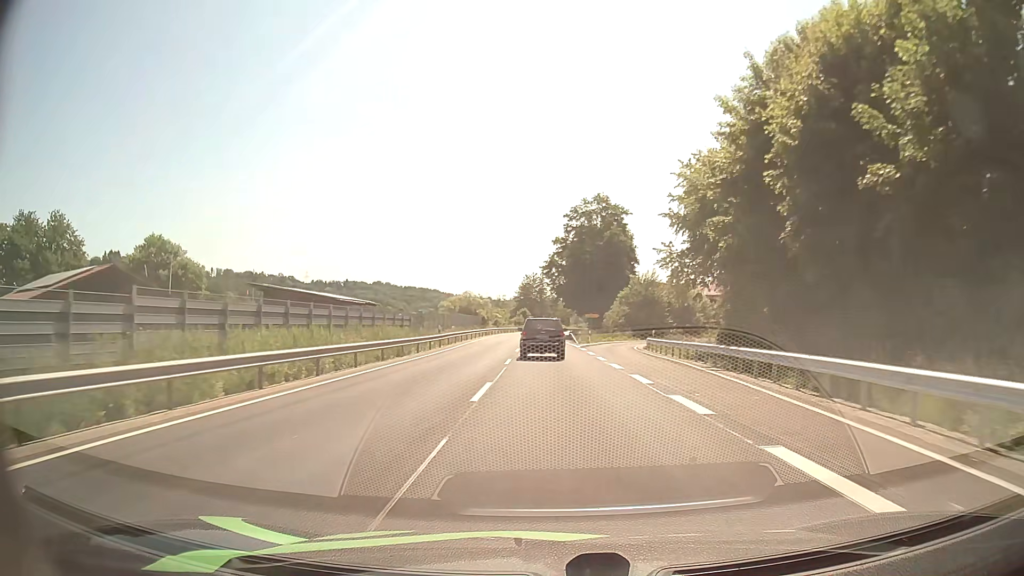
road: primary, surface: asphalt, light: Day
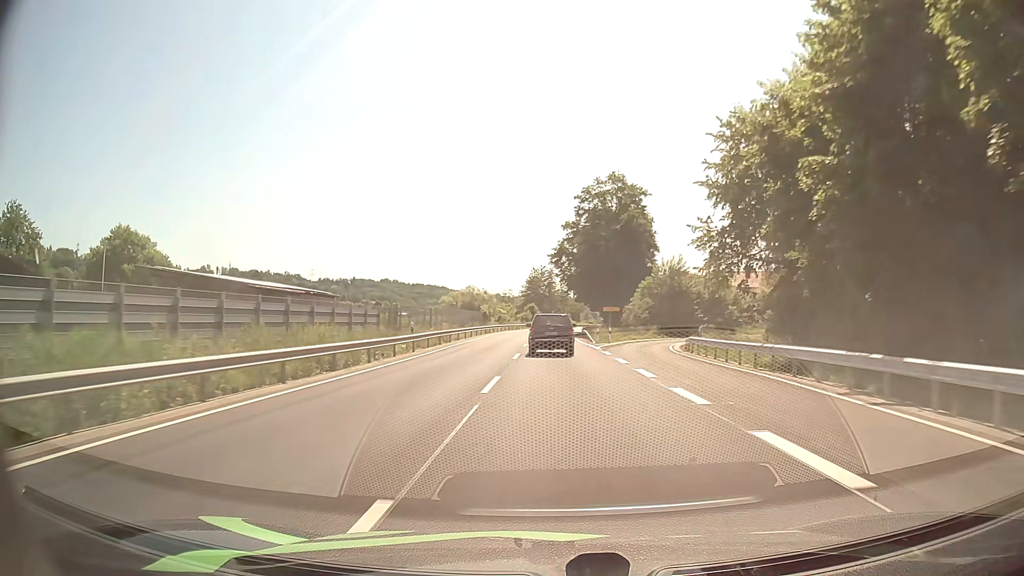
(-0.1, +11.1) m; -1°
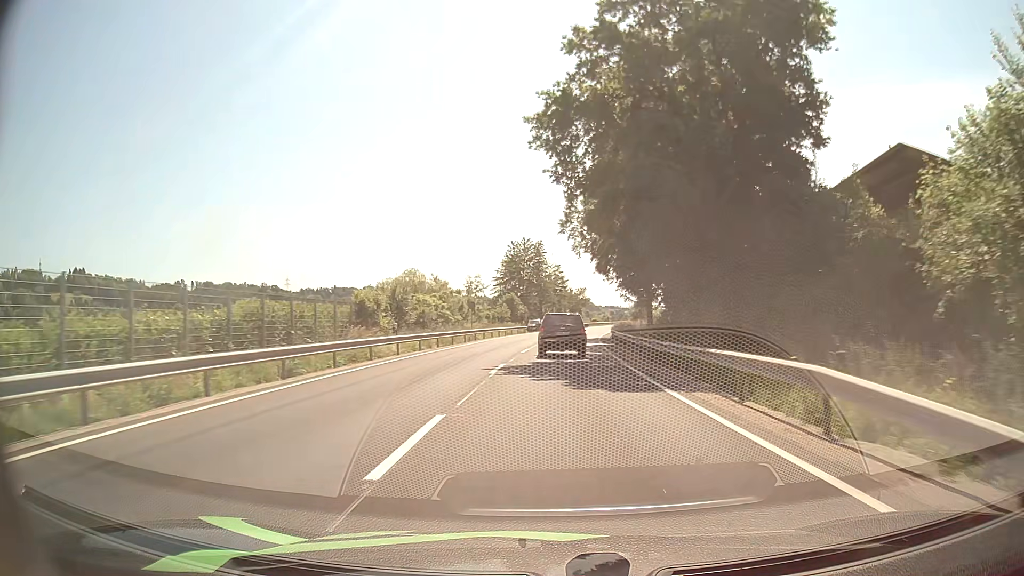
(+0.6, +55.4) m; +1°
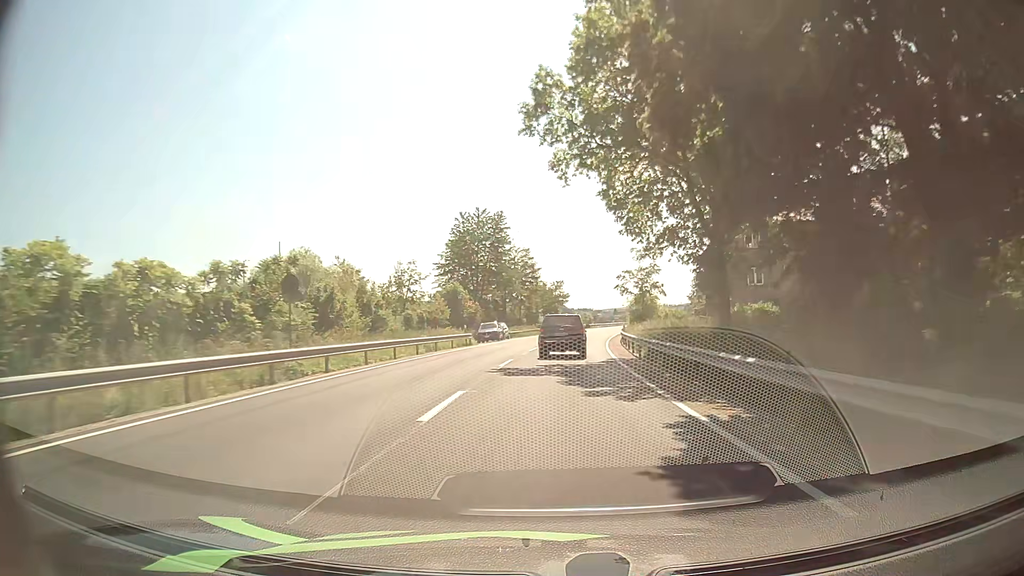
(+0.7, +32.5) m; +2°
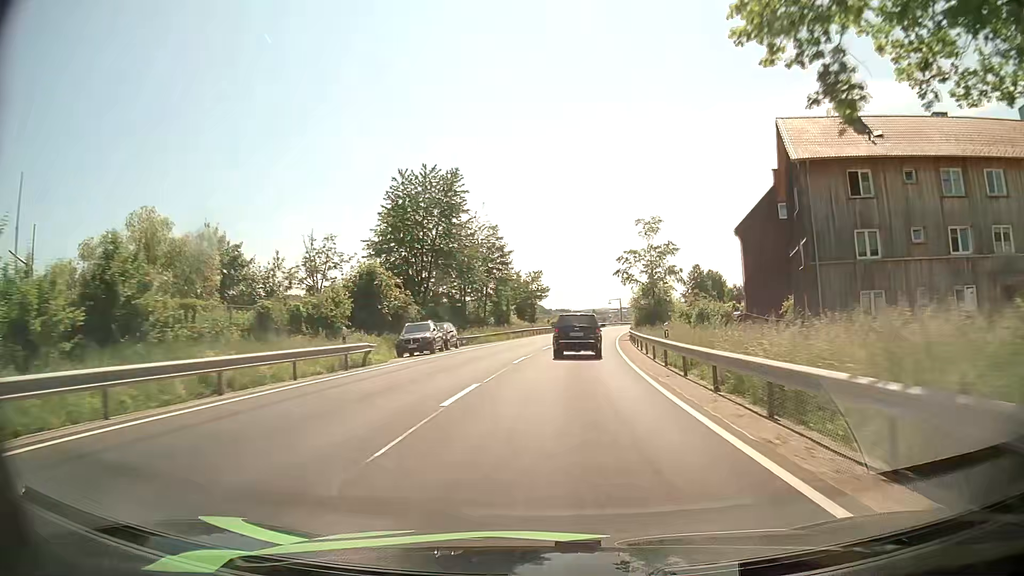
(+0.4, +22.4) m; +2°
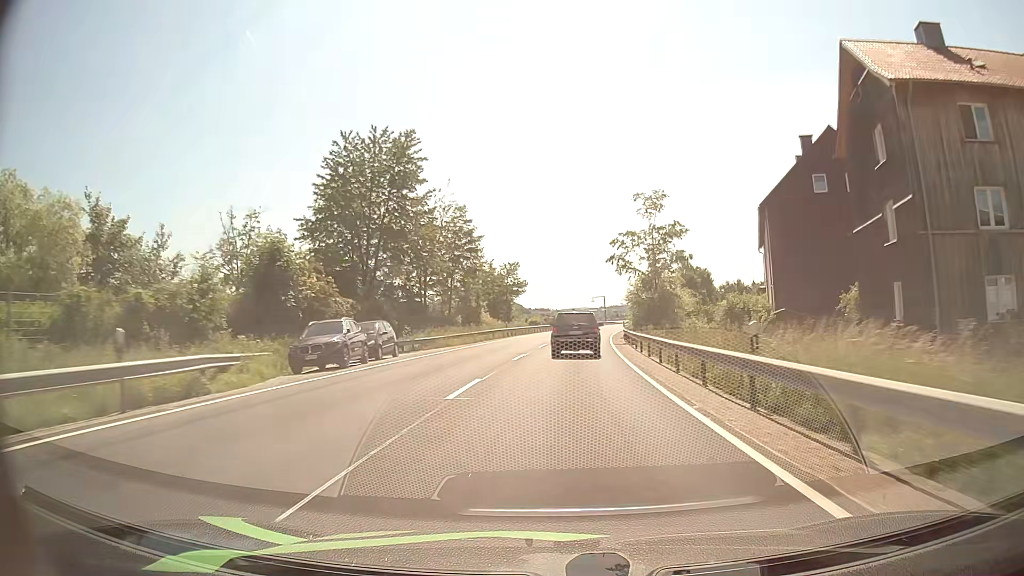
(+0.1, +11.3) m; +2°
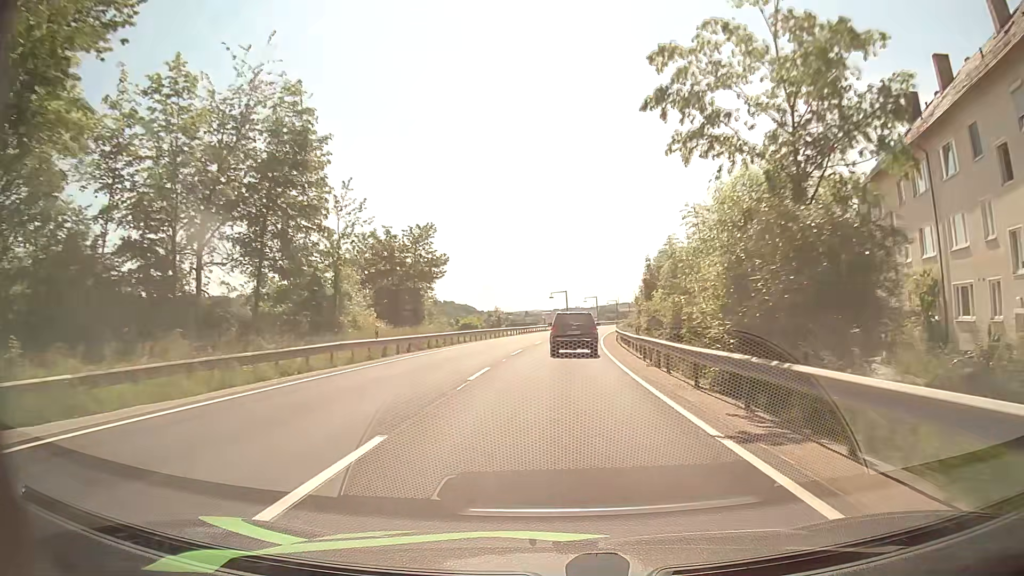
(+1.0, +32.3) m; +4°
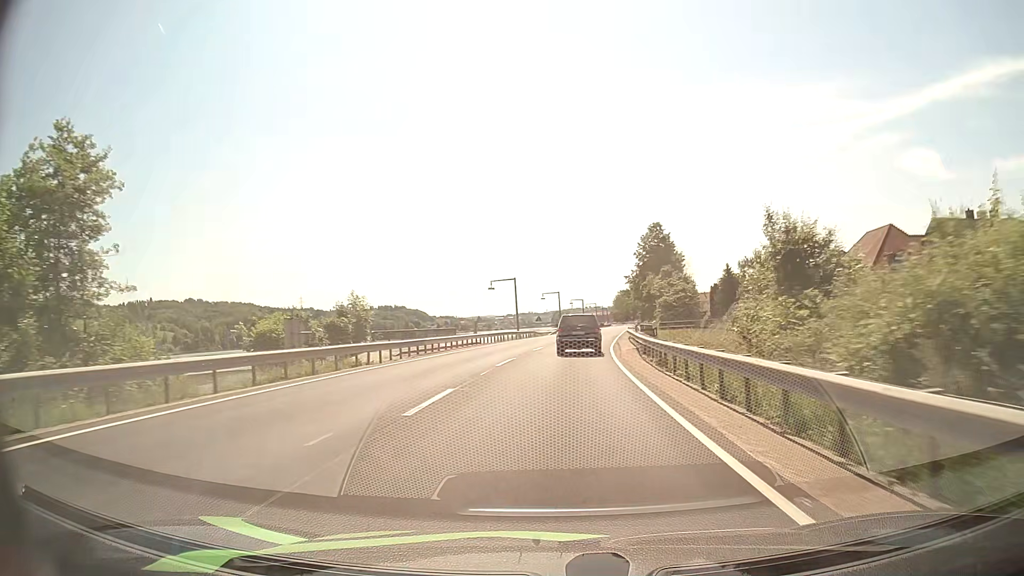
(+1.3, +41.9) m; +4°
(0, +10) (0, +20) (+1, +30) (+2, +40) (+3, +50) (+4, +60) (+5, +70) (+6, +80) (+8, +90) (+9, +99) m
